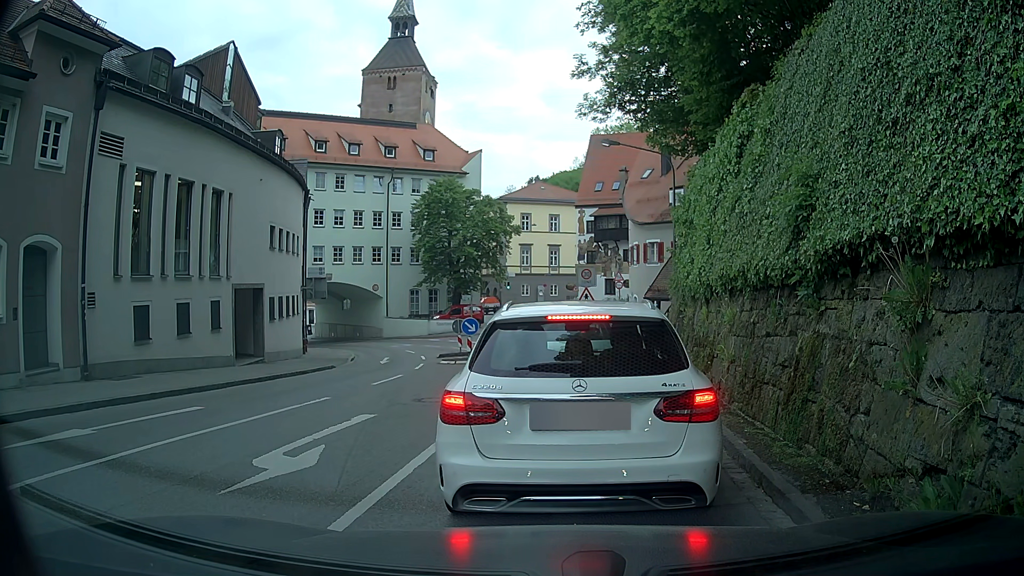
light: Day
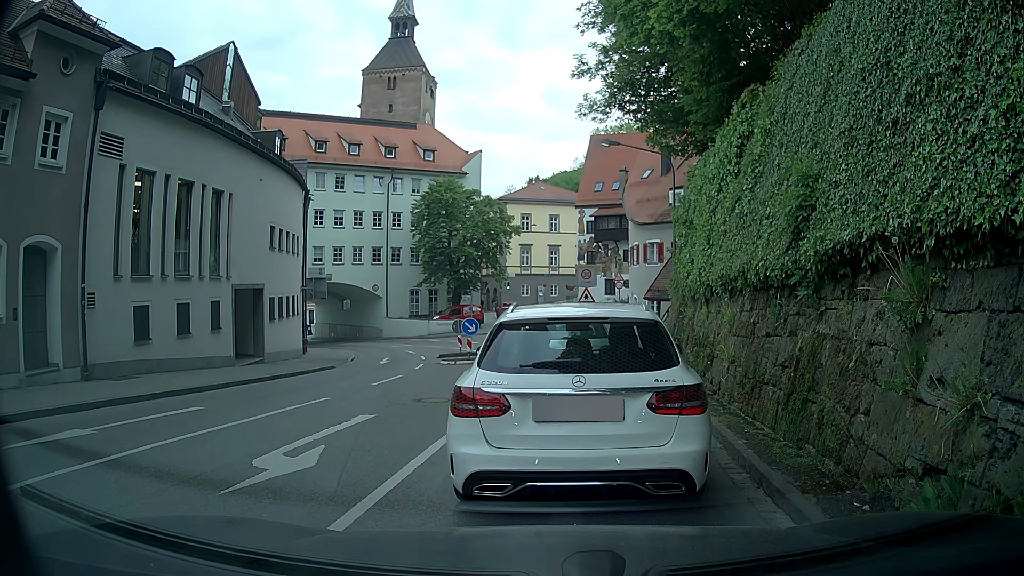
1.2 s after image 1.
(0.0, 0.0) m; 0°
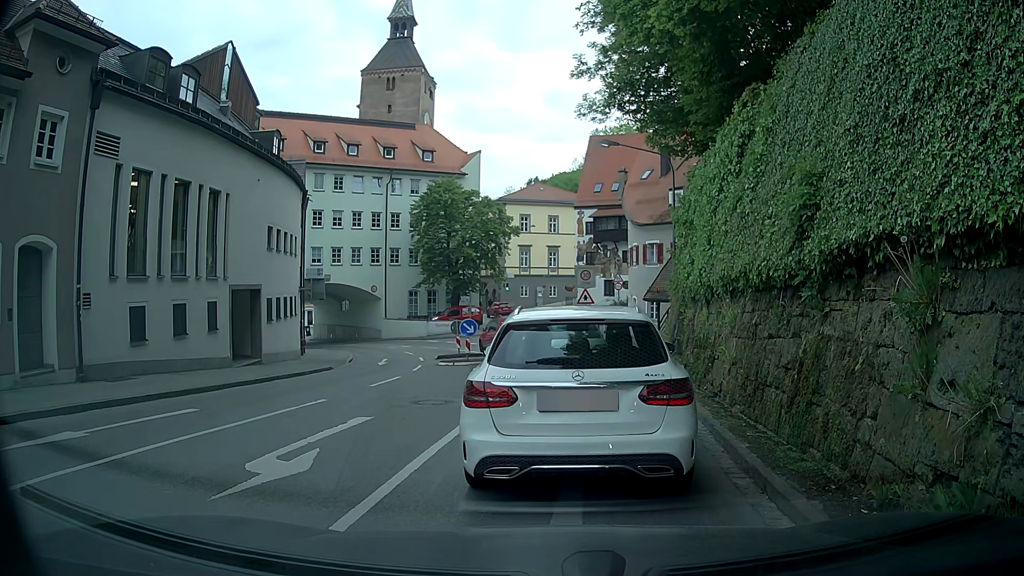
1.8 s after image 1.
(0.0, +0.1) m; 0°
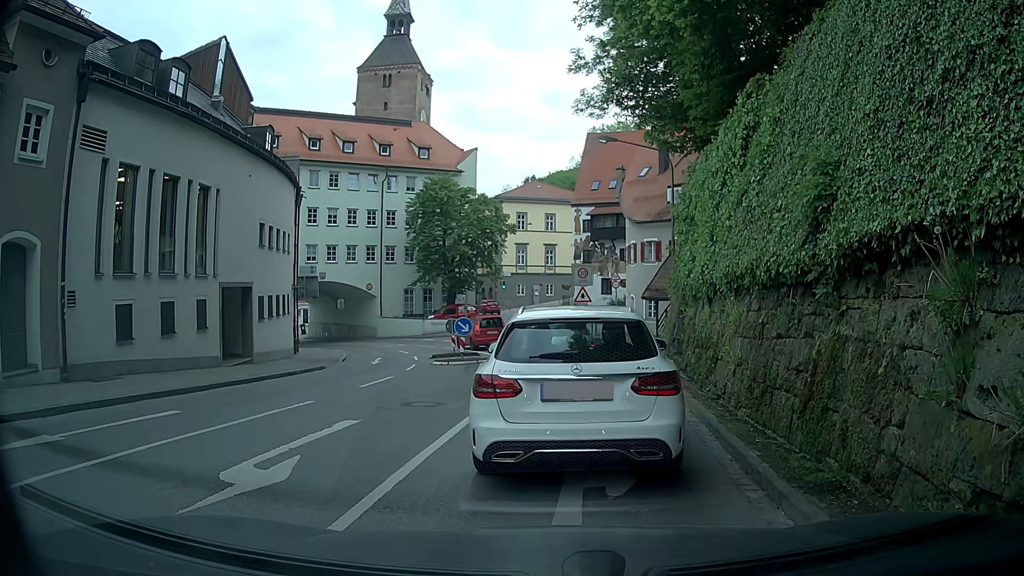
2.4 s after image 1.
(0.0, +0.5) m; 0°
